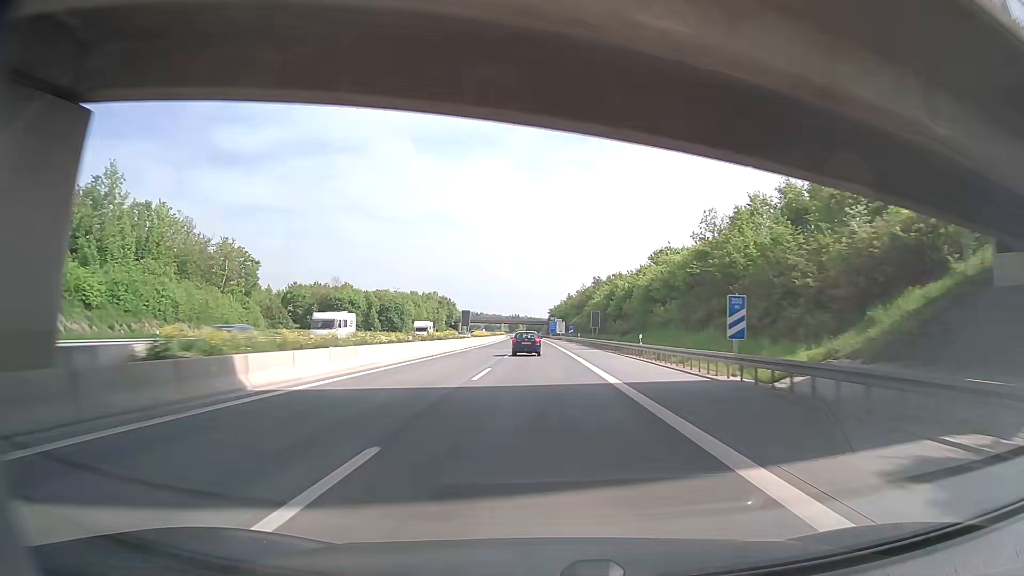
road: motorway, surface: concrete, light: Day
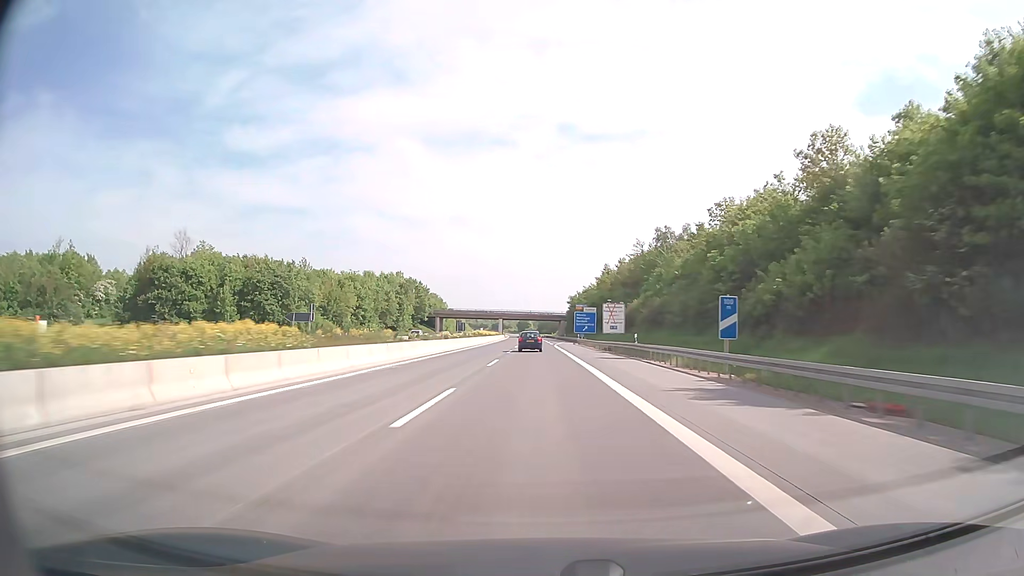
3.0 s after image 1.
(-0.8, +99.1) m; -1°
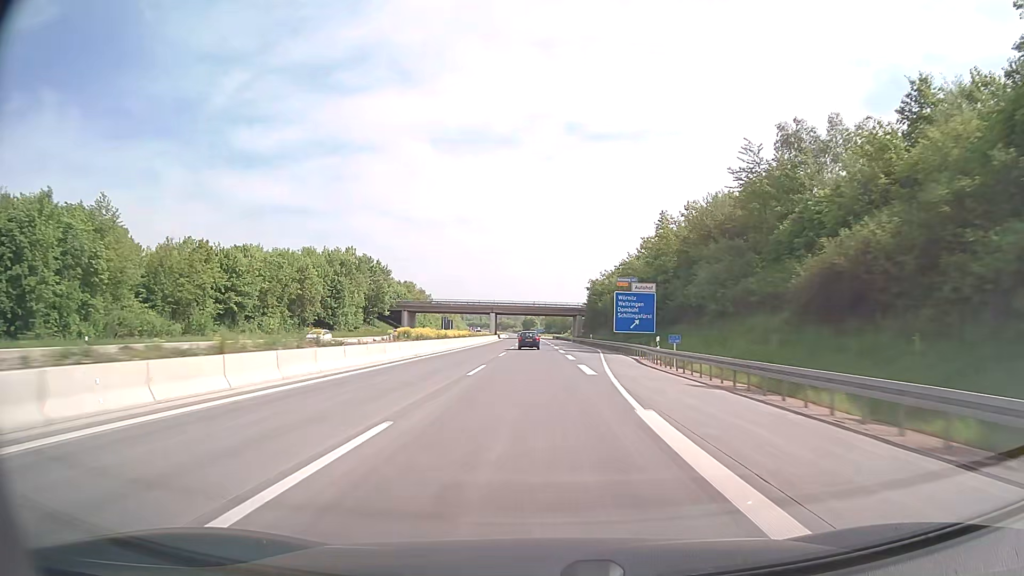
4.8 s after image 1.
(-0.2, +59.5) m; -1°
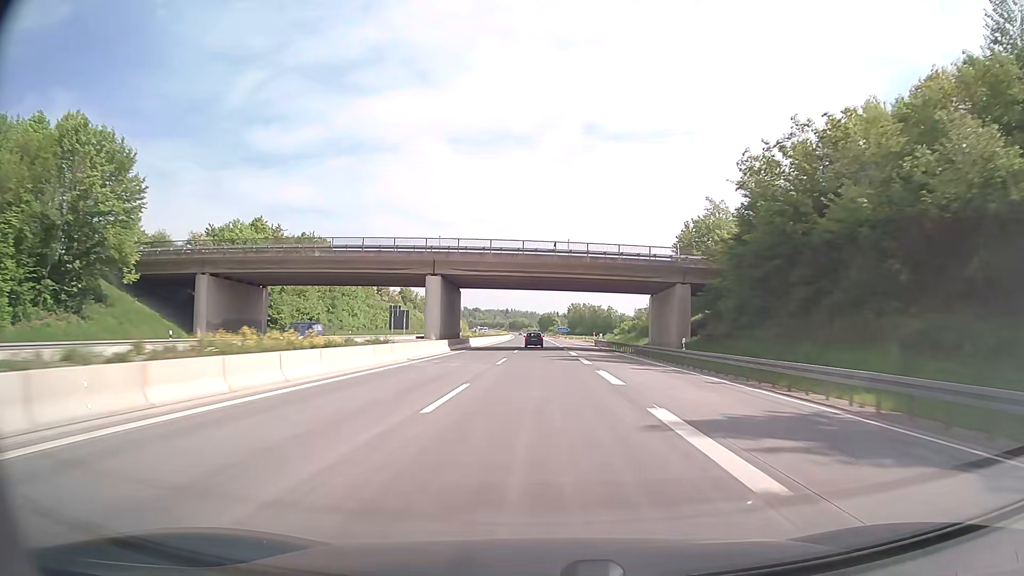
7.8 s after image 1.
(-1.5, +99.2) m; -2°
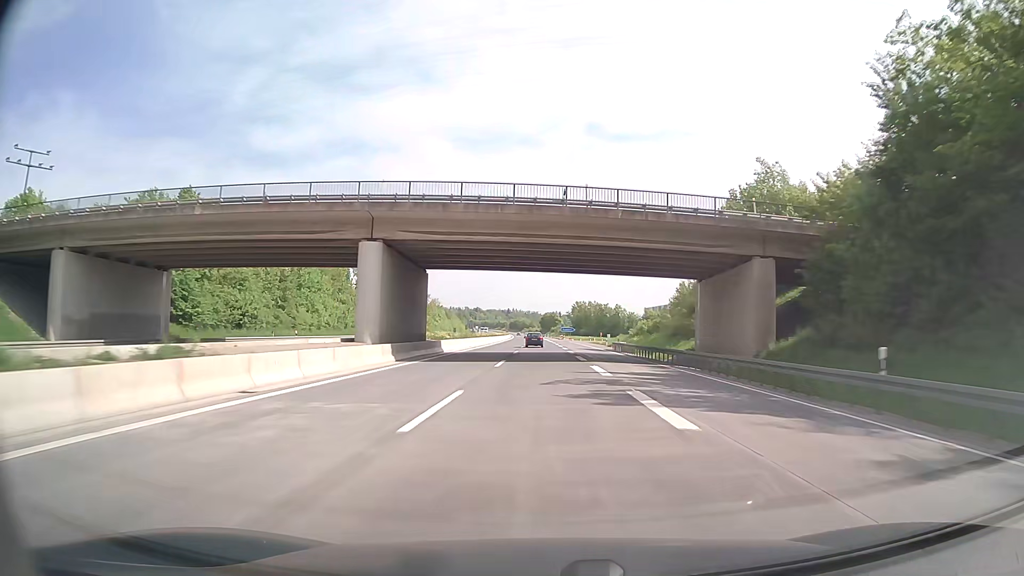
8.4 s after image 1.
(0.0, +19.9) m; 0°
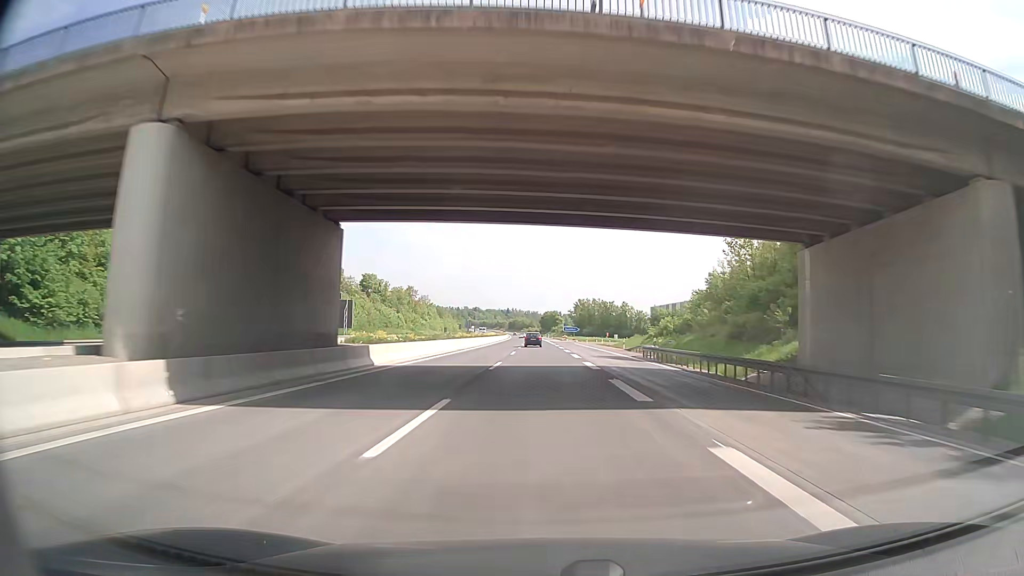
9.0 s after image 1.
(0.0, +19.9) m; 0°
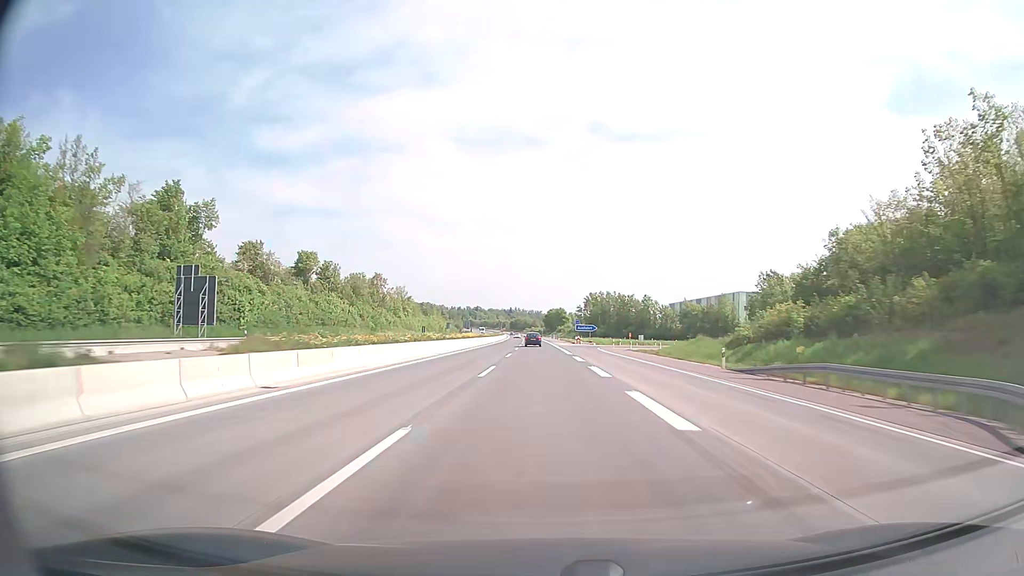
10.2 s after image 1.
(+0.1, +39.7) m; 0°
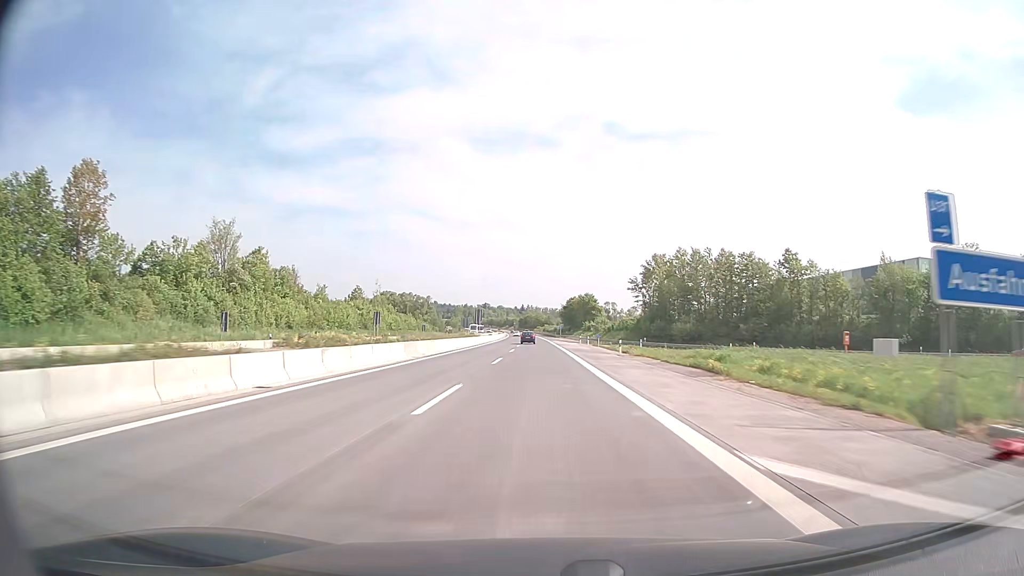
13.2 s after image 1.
(-1.3, +99.2) m; -1°
(0, +10) (0, +20) (0, +30) (0, +40) (0, +50) (-1, +60) (-1, +70) (-1, +80) (-1, +90) (-1, +100) m
